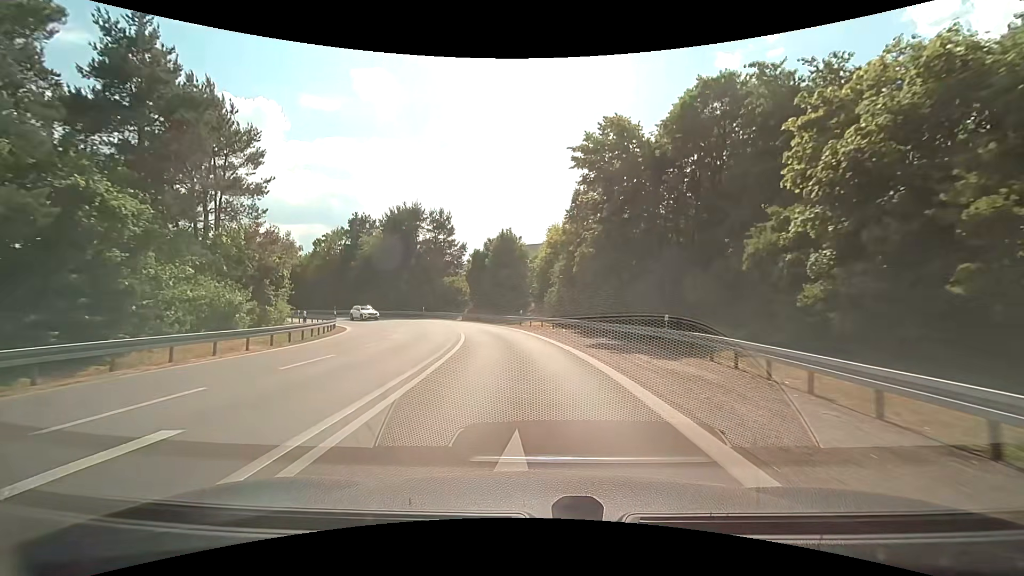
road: motorway_link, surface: asphalt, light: Day
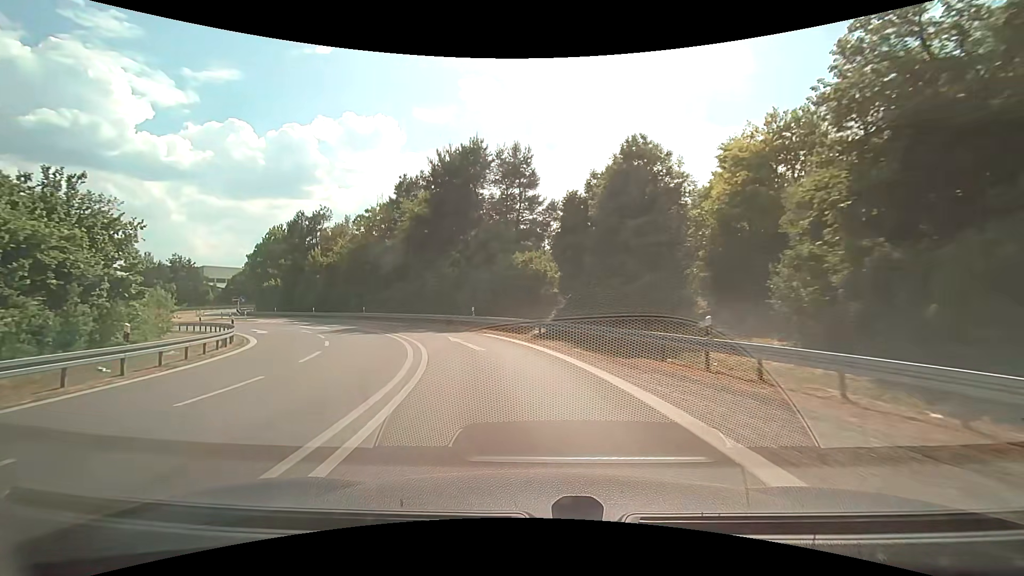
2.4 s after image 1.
(-2.5, +29.3) m; -12°
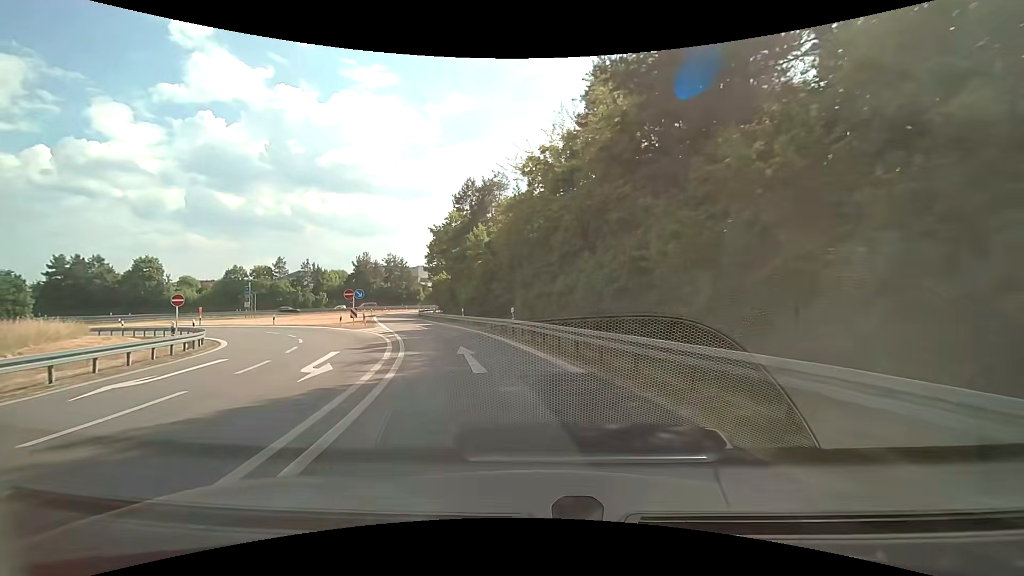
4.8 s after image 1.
(-5.8, +28.2) m; -25°
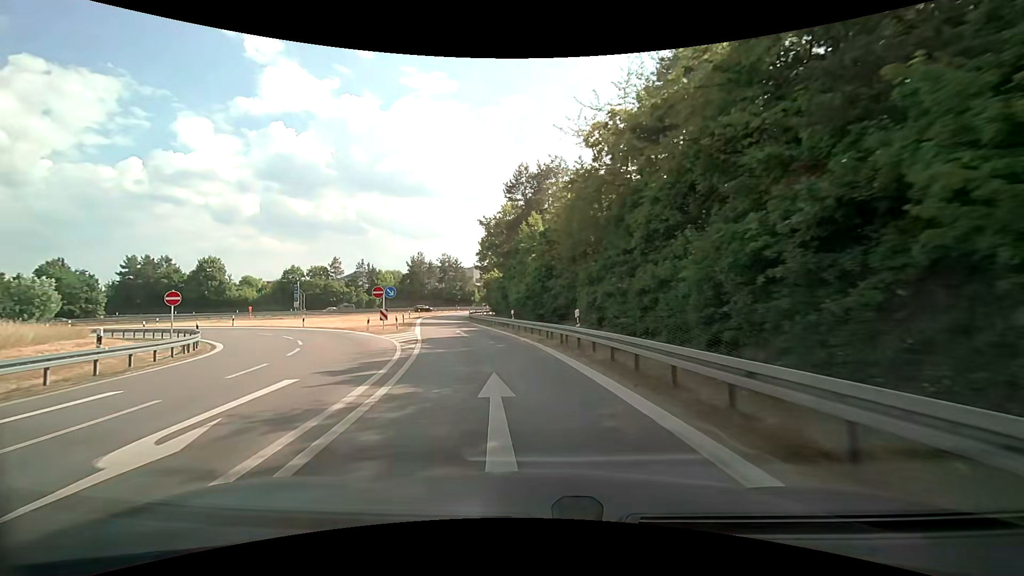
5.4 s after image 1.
(-0.4, +7.2) m; -6°
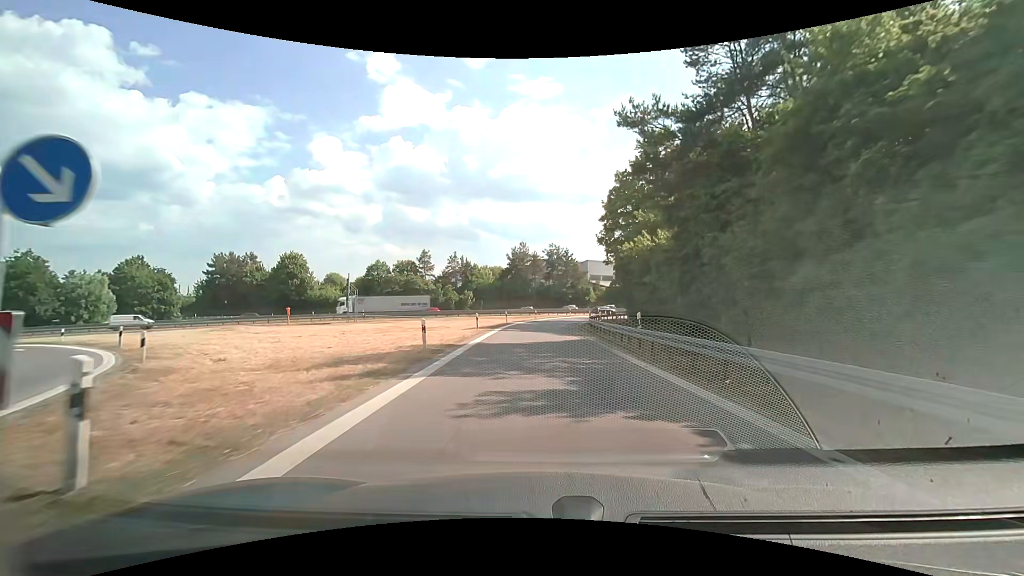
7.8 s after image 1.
(-4.6, +29.6) m; -13°
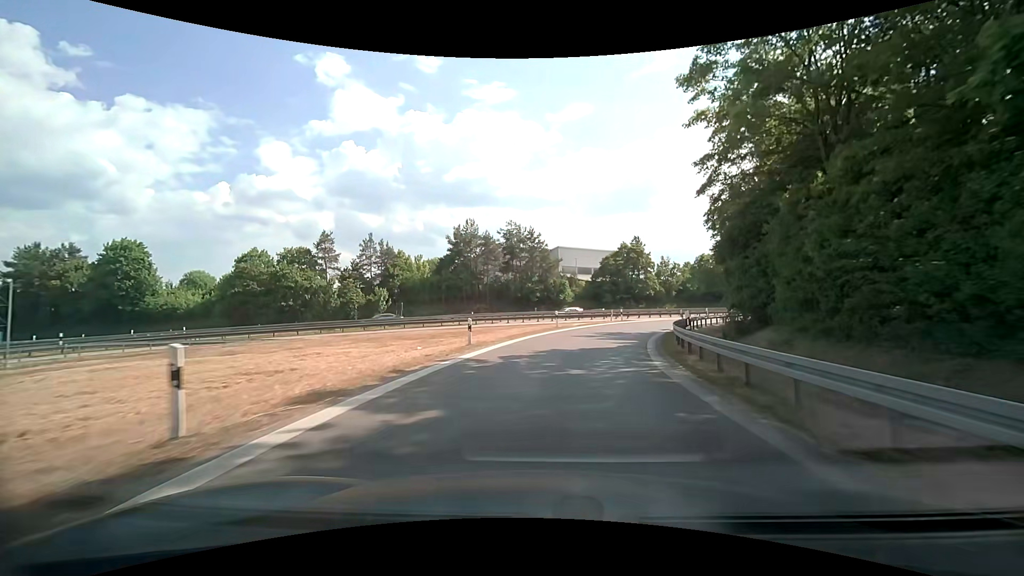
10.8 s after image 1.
(+0.6, +39.3) m; +5°
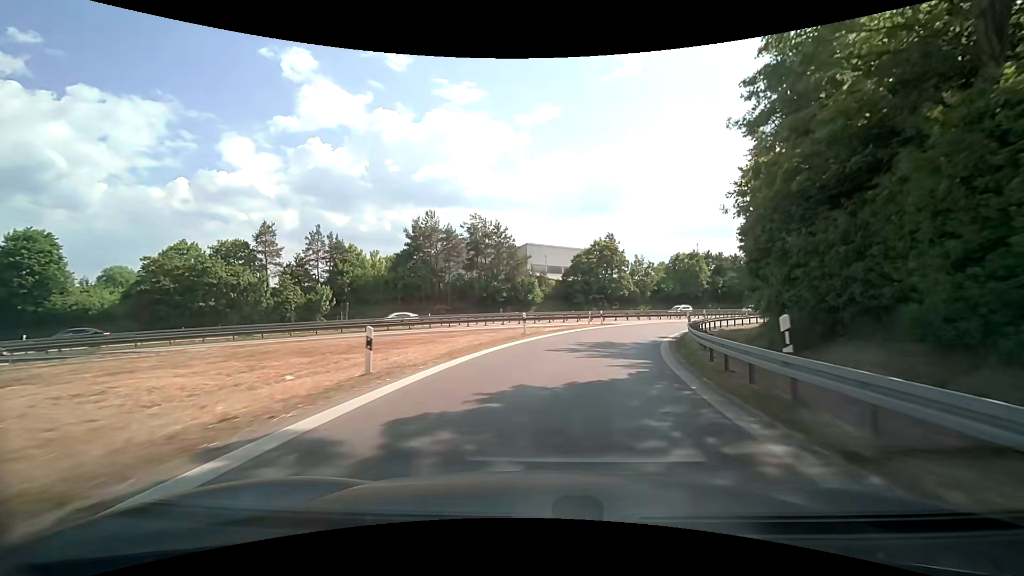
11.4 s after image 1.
(+0.2, +7.9) m; +3°
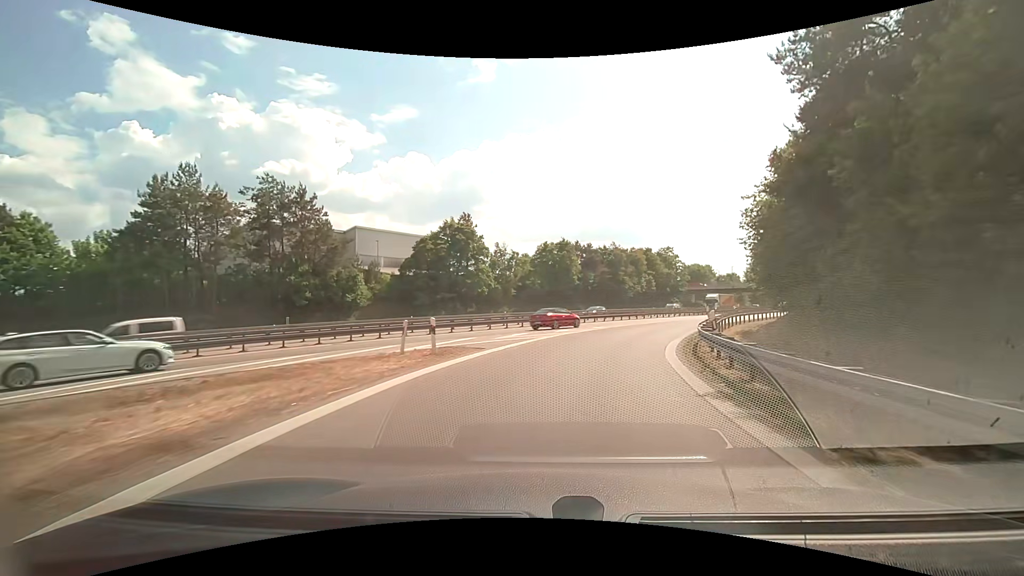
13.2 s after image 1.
(+3.3, +24.1) m; +16°
(+1, +10) (+3, +20) (+6, +29) (+11, +38) (+16, +47) (+21, +55) (+27, +63) (+33, +71) (+39, +80) (+44, +88) m
